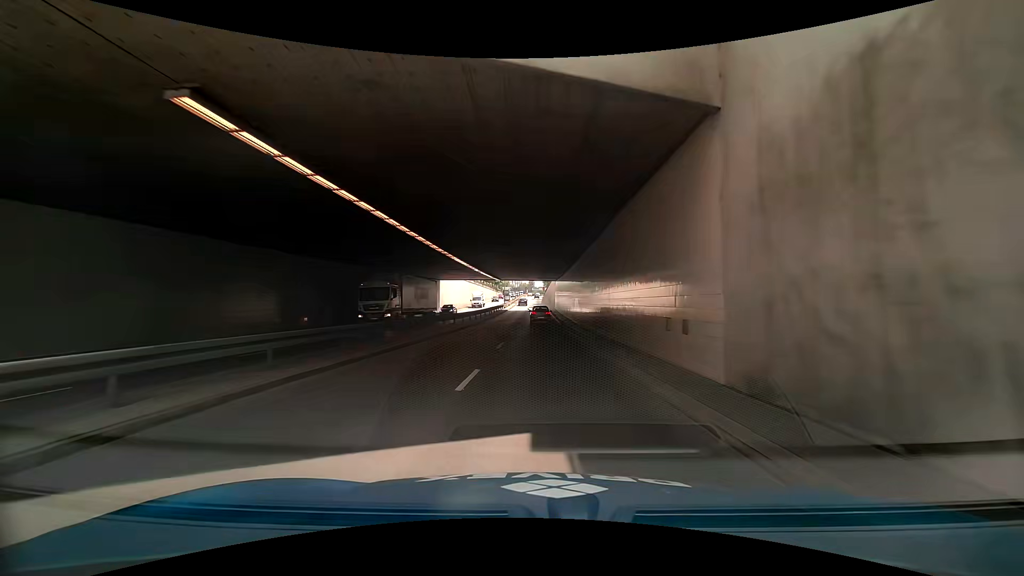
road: trunk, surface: asphalt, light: Day
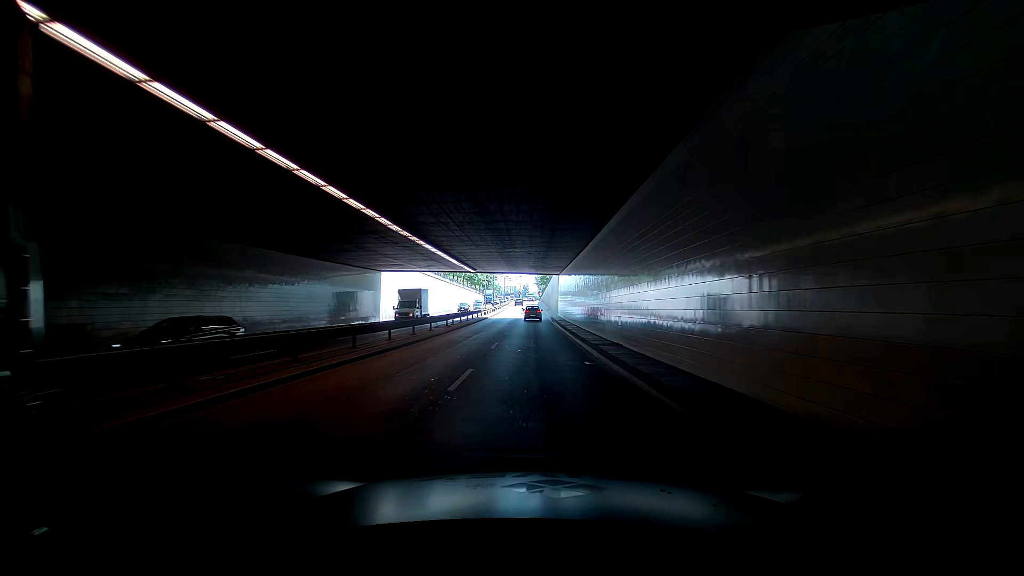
(+0.2, +26.8) m; -1°
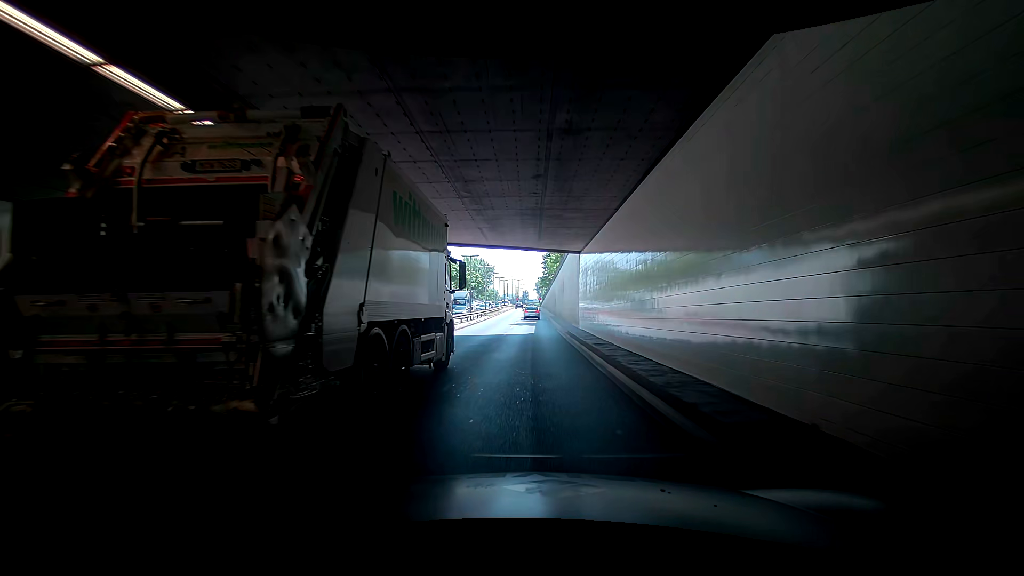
(-0.9, +27.1) m; -1°
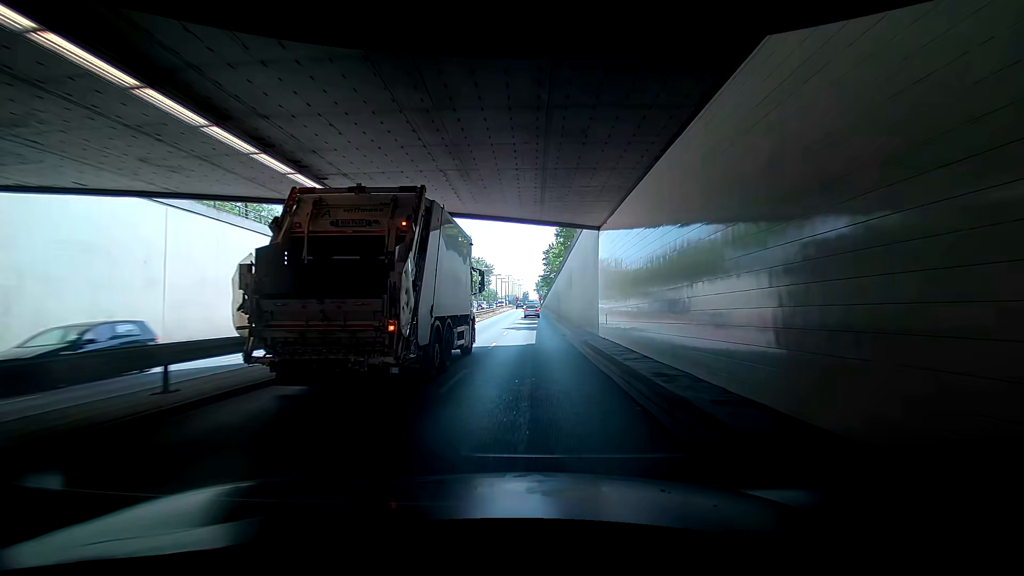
(-0.1, +9.2) m; -1°
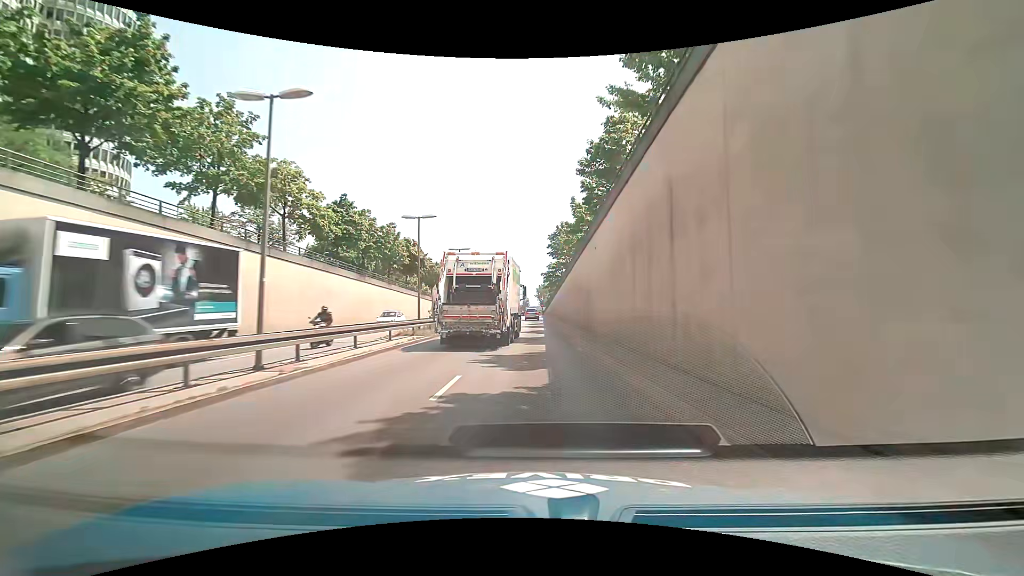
(0.0, +27.7) m; +4°
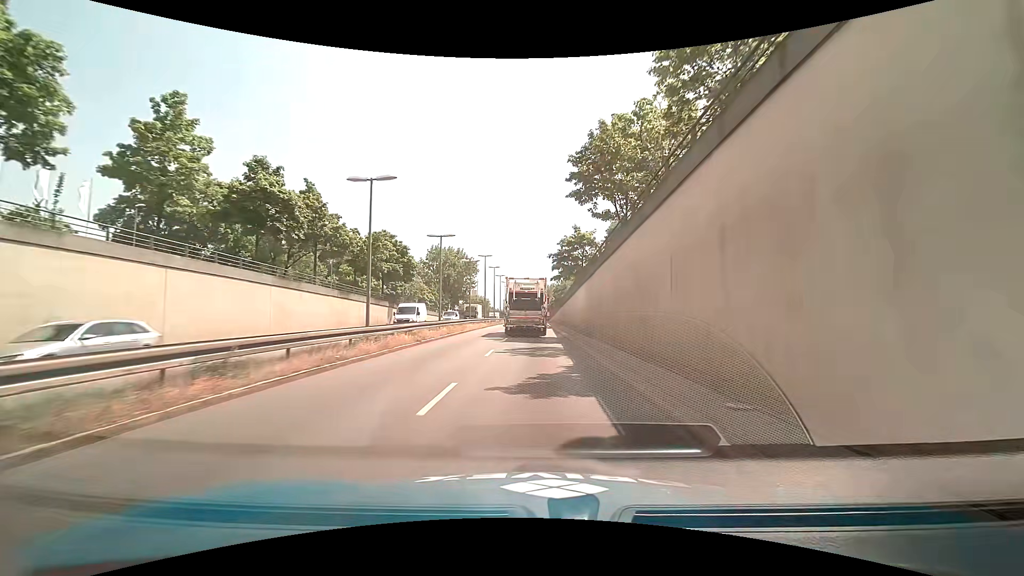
(-0.5, +36.7) m; -2°
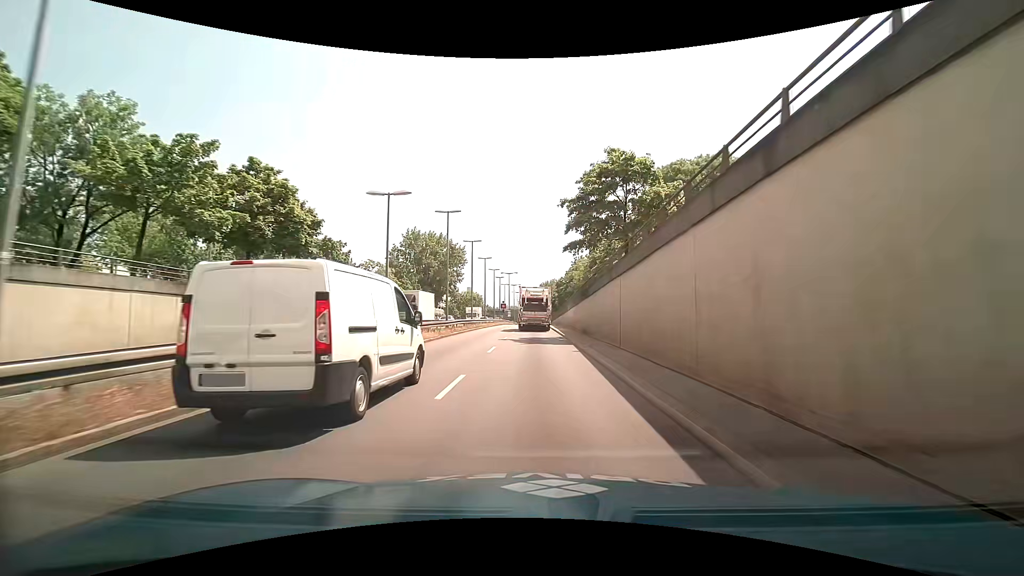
(+0.4, +25.6) m; +1°
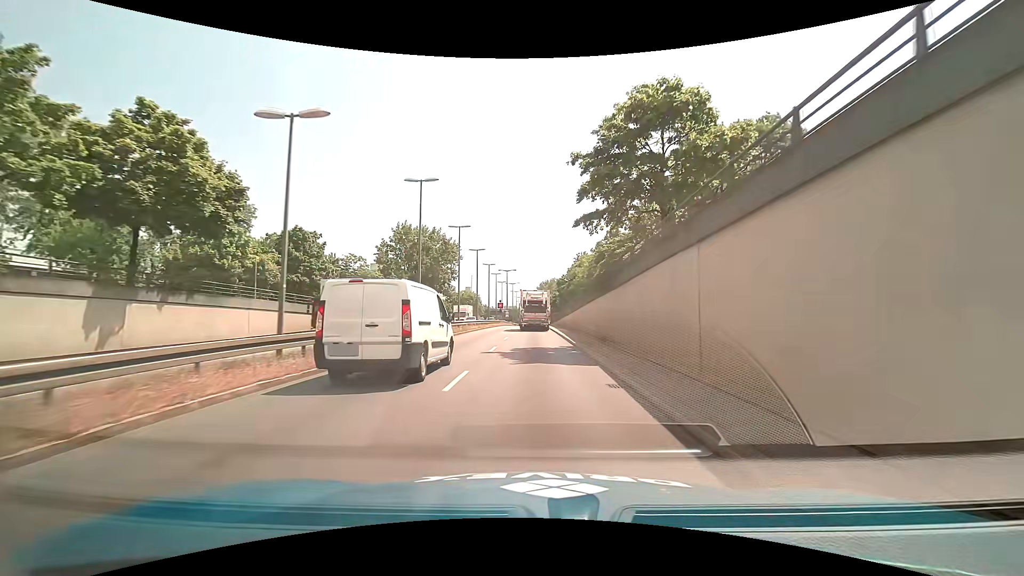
(0.0, +8.2) m; 0°
(0, +10) (0, +20) (0, +30) (0, +40) (0, +50) (0, +60) (0, +70) (0, +80) (0, +90) (0, +100) m
